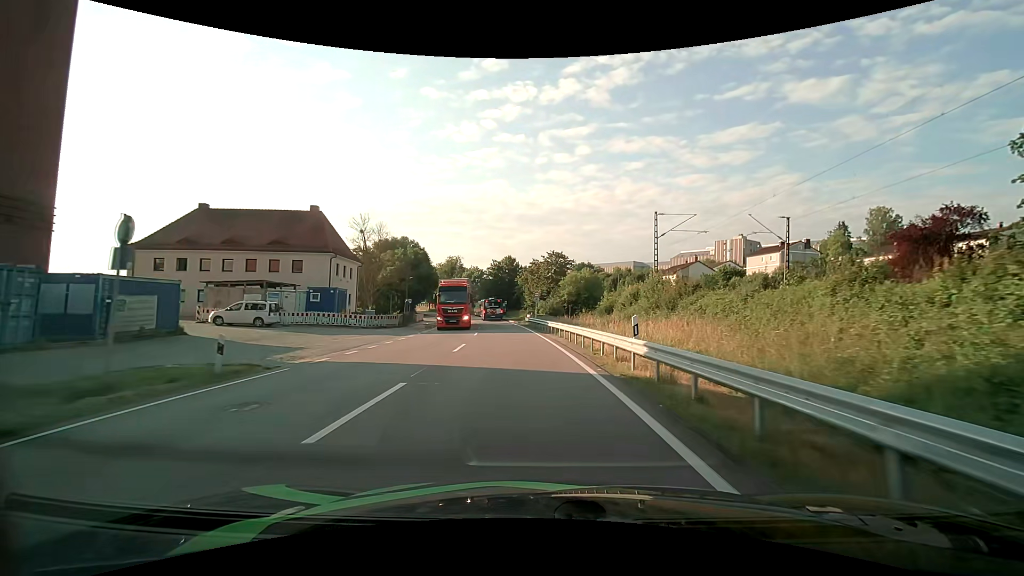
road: primary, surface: asphalt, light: Day
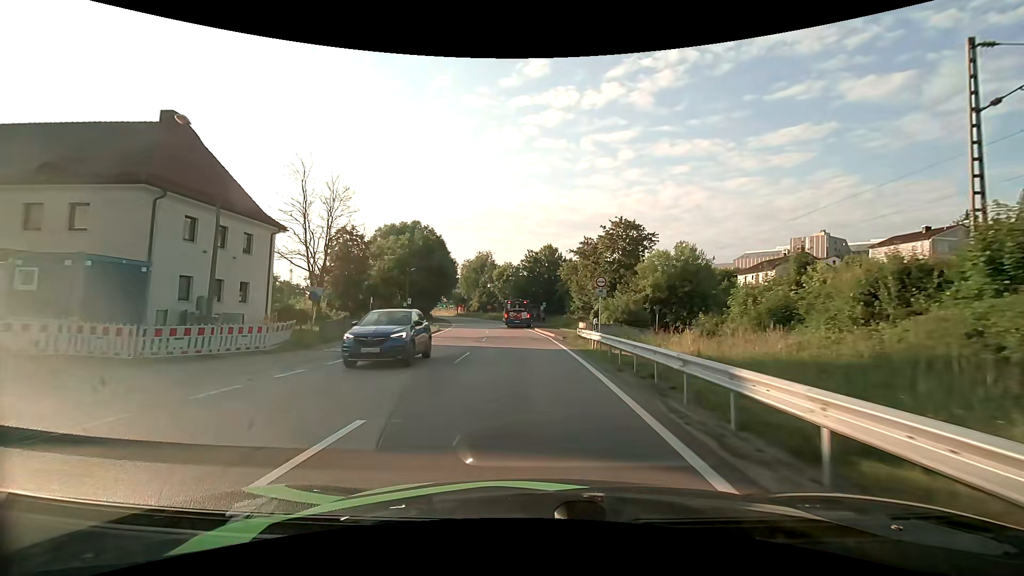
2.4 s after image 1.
(-1.0, +27.0) m; -5°
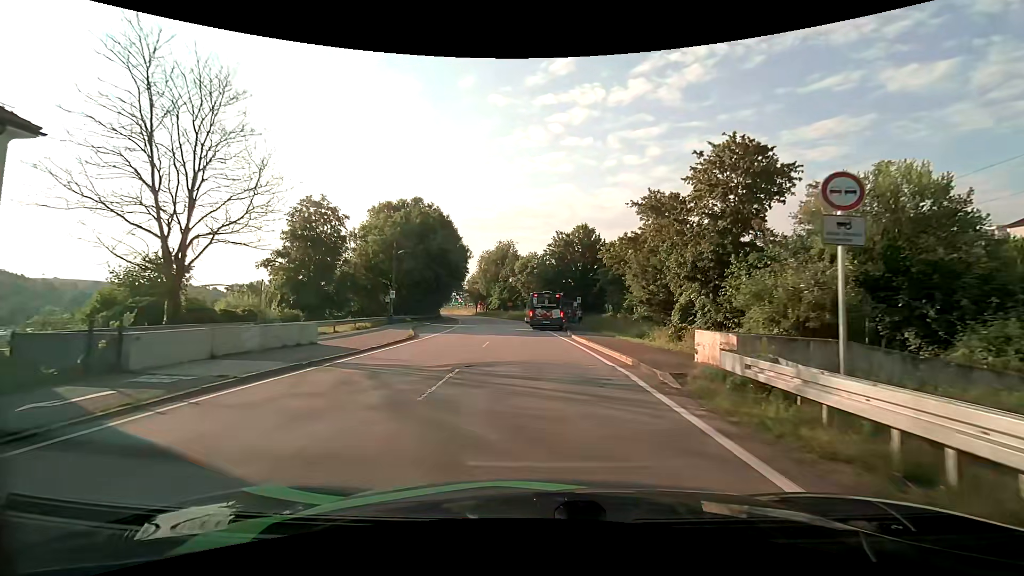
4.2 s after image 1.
(-0.5, +18.6) m; -3°
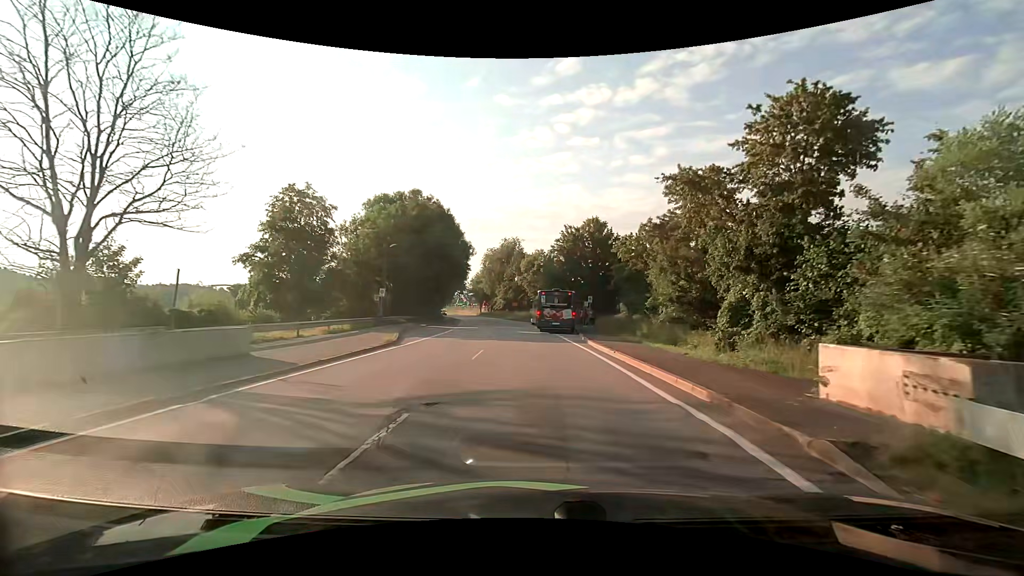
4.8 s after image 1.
(0.0, +5.1) m; -1°
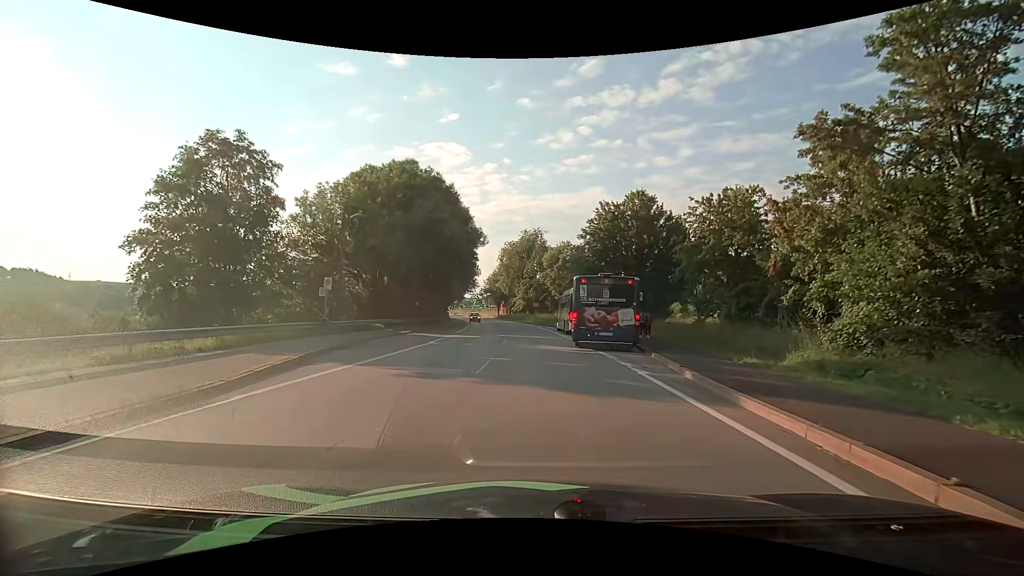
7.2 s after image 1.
(-0.2, +14.8) m; -2°
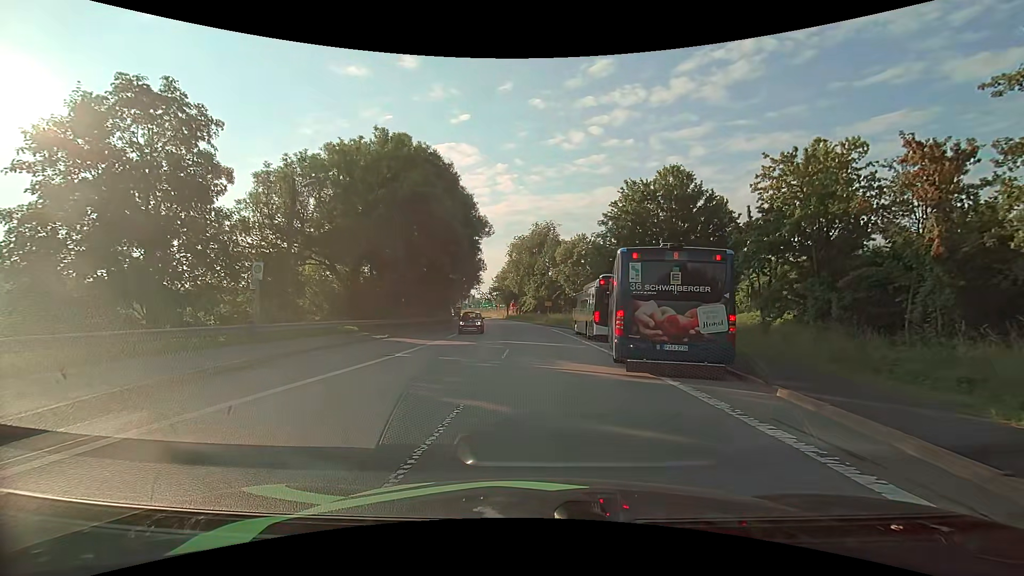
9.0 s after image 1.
(-0.1, +7.9) m; -1°
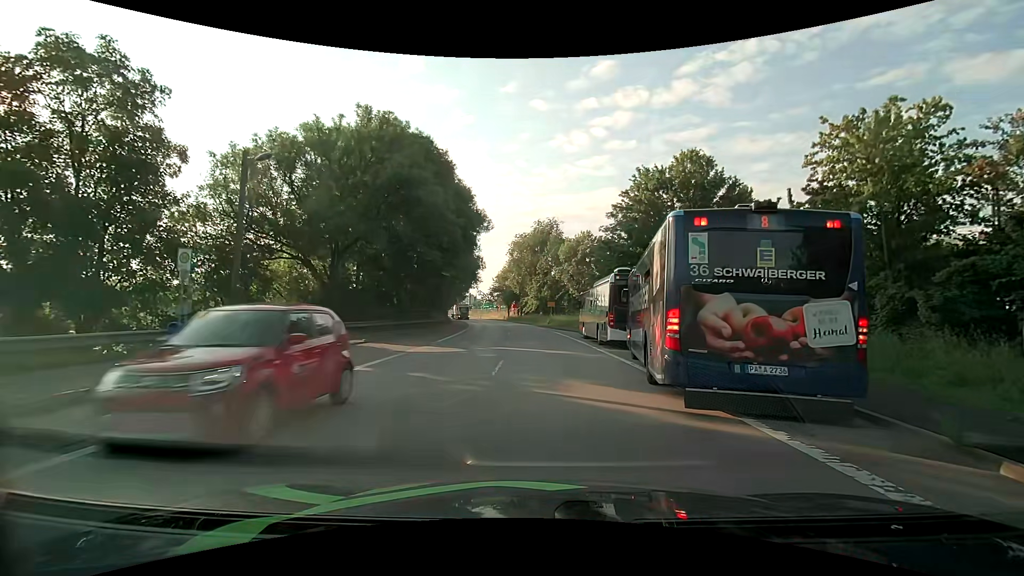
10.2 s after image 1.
(0.0, +4.1) m; 0°
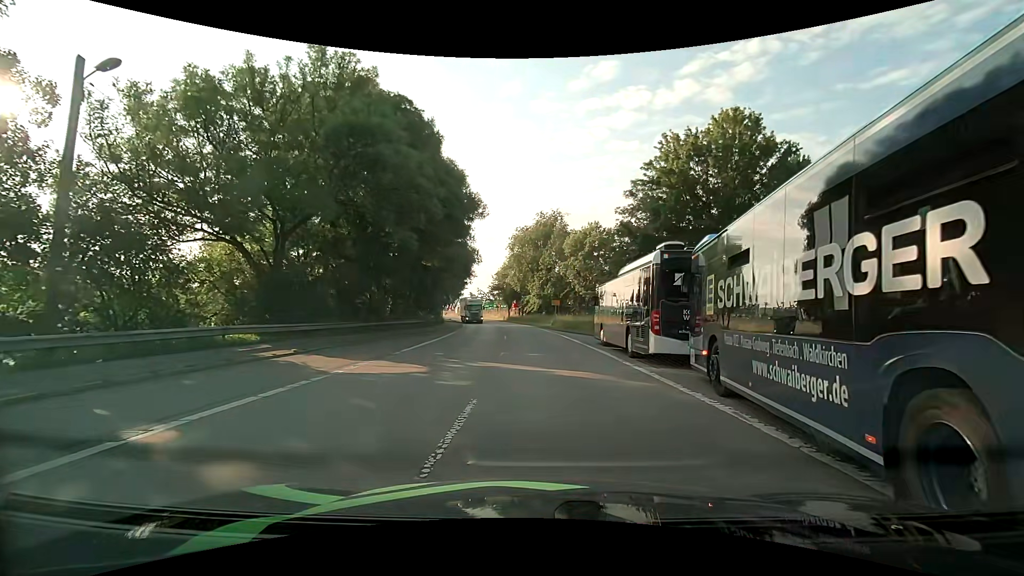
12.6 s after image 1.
(-0.1, +7.3) m; -1°
